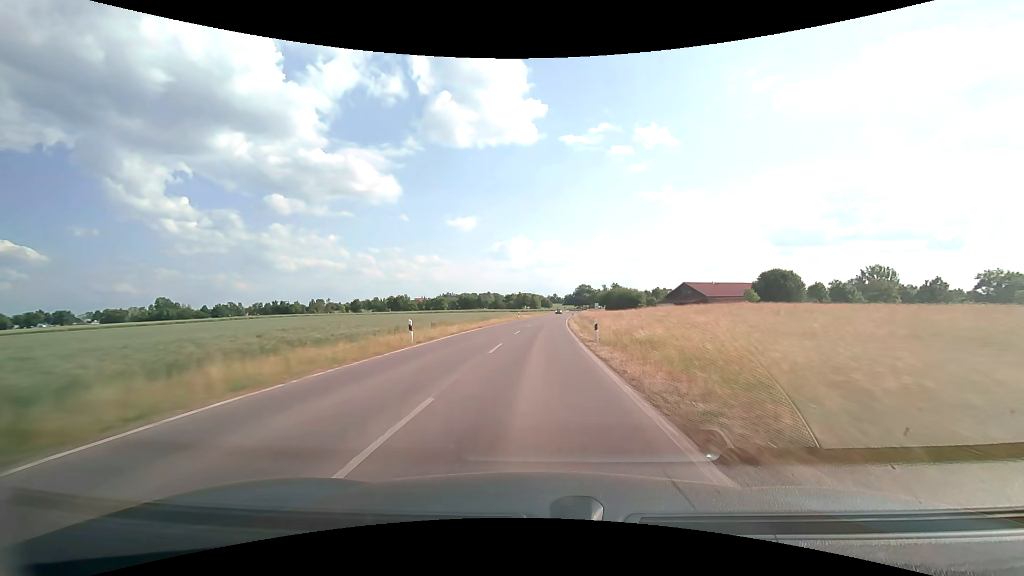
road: secondary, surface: asphalt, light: Day
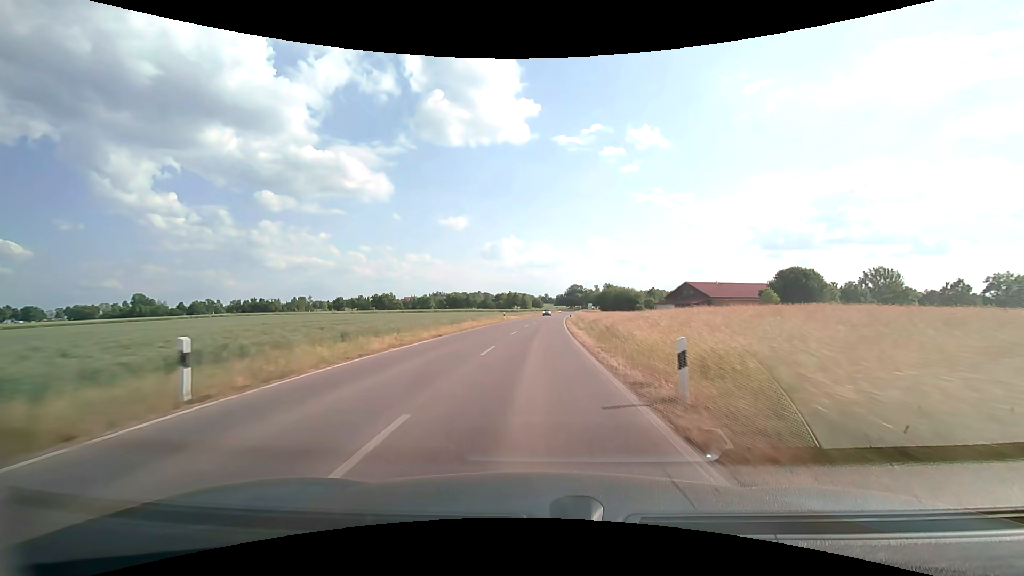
(+0.1, +13.2) m; +1°
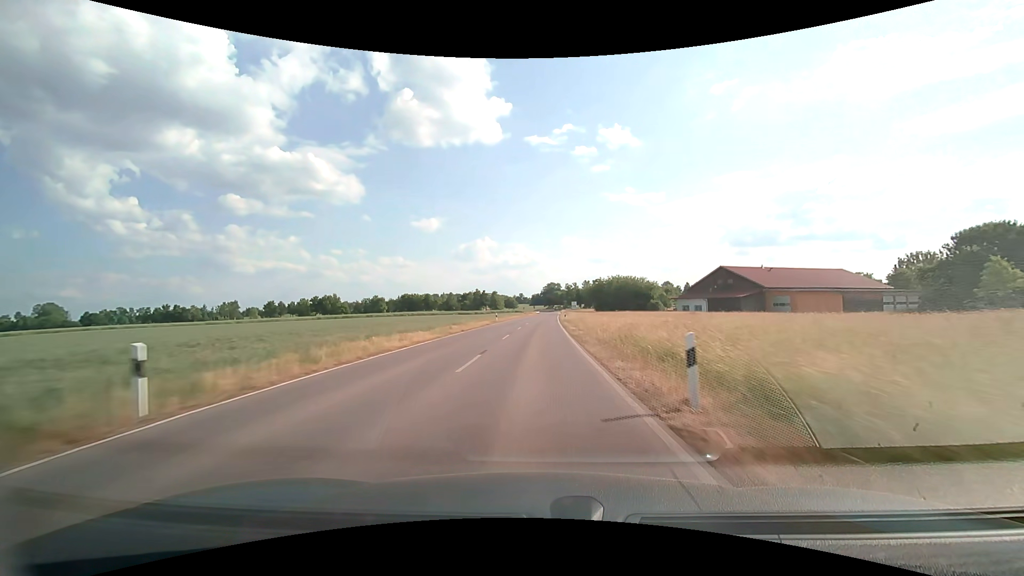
(+1.6, +51.8) m; +3°
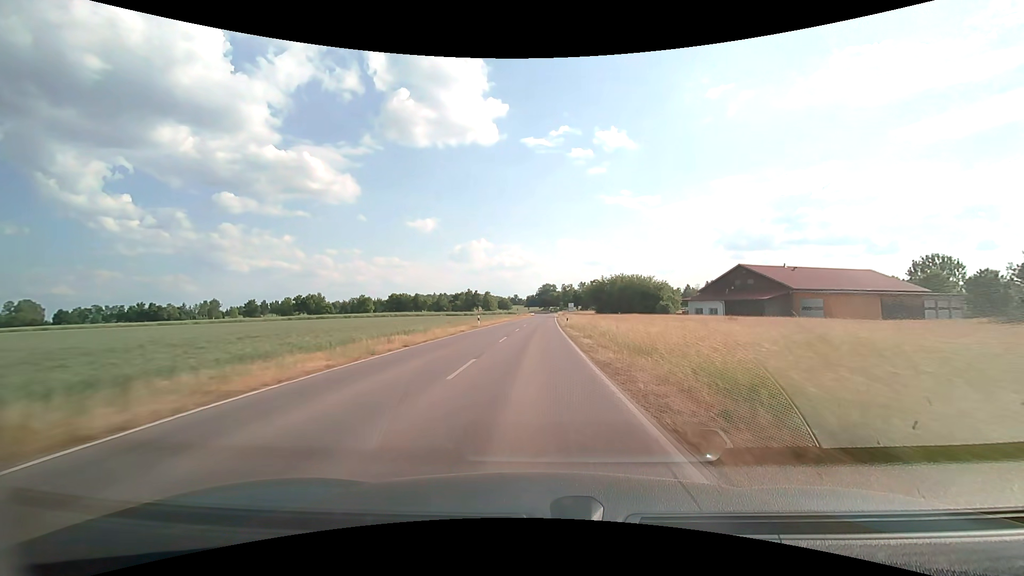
(0.0, +12.8) m; 0°
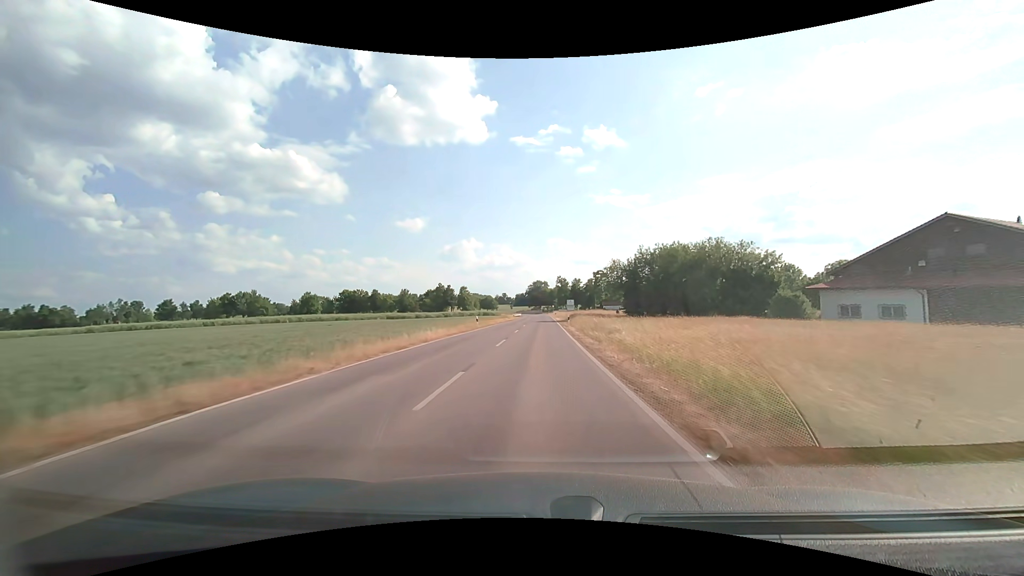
(+0.8, +51.4) m; +1°
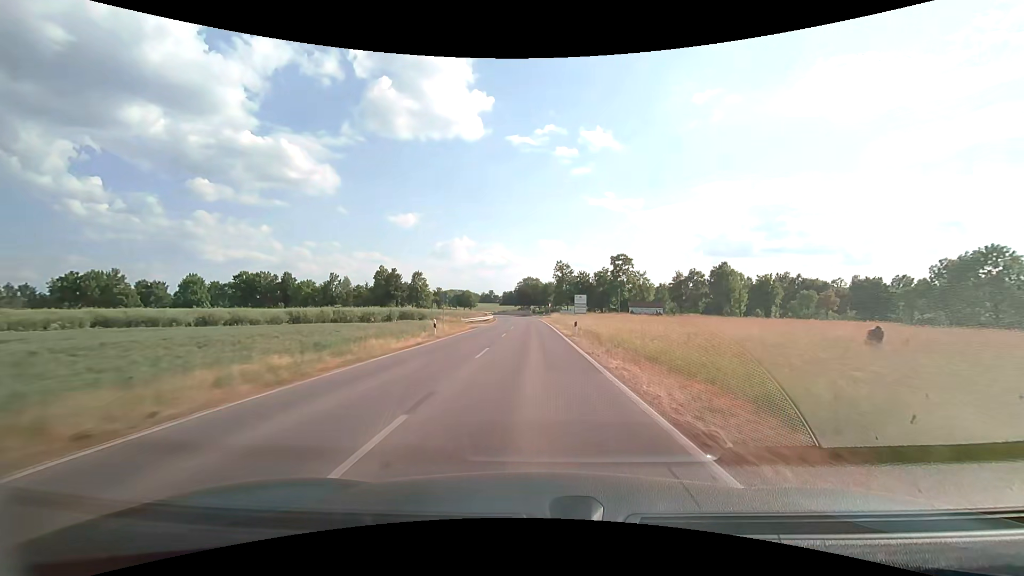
(+0.6, +64.7) m; +1°
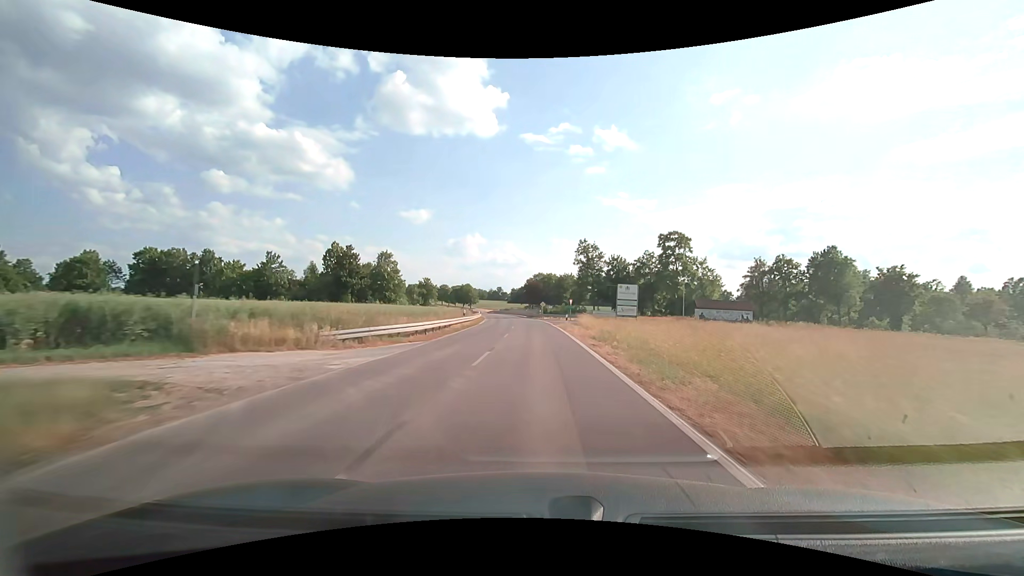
(-0.4, +38.6) m; -1°
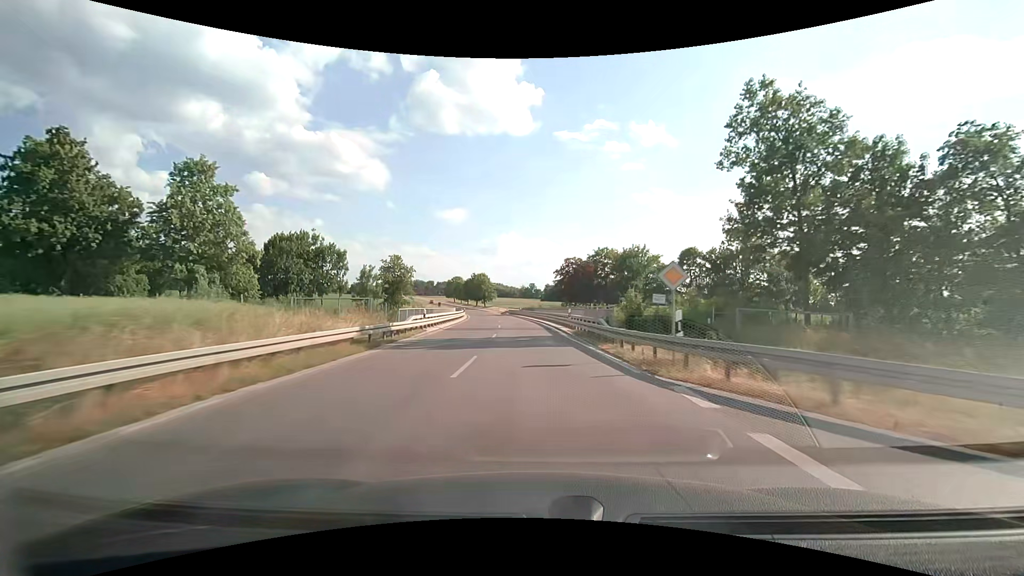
(-1.4, +62.7) m; -4°
(0, +10) (0, +20) (-1, +30) (-1, +40) (-2, +50) (-3, +60) (-5, +70) (-6, +80) (-8, +90) (-9, +99) m
